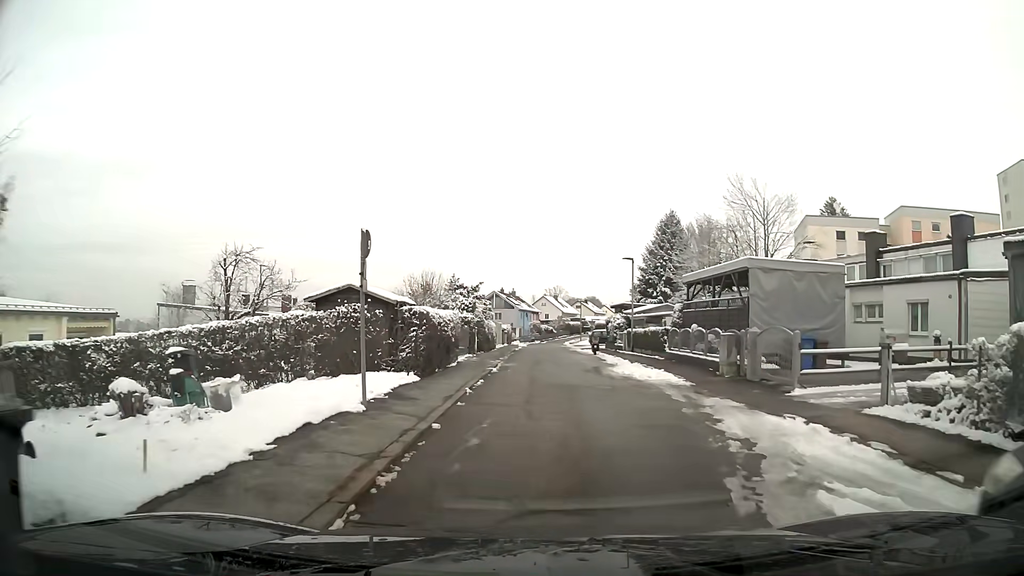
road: residential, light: Day
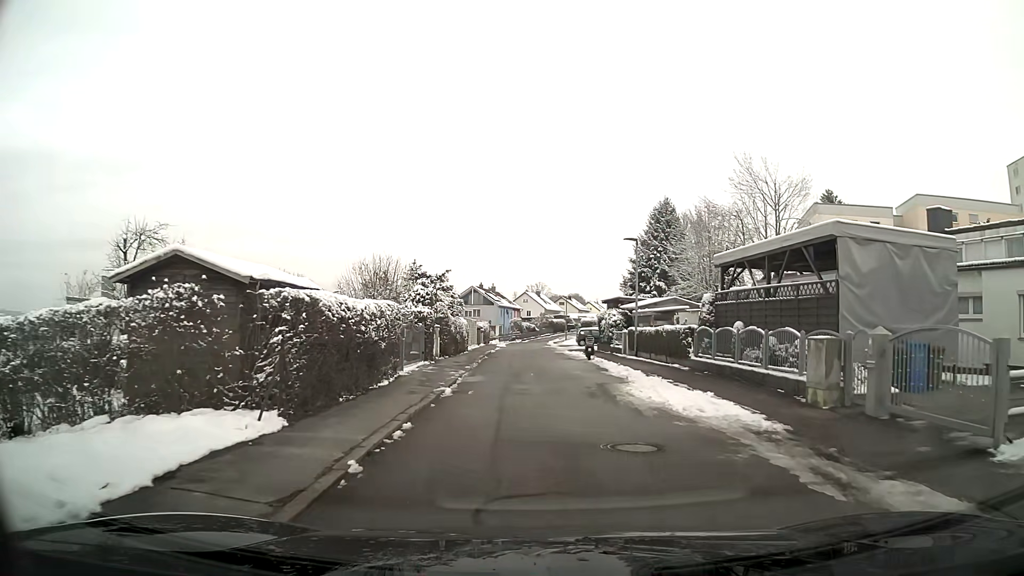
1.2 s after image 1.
(+0.1, +7.6) m; +1°
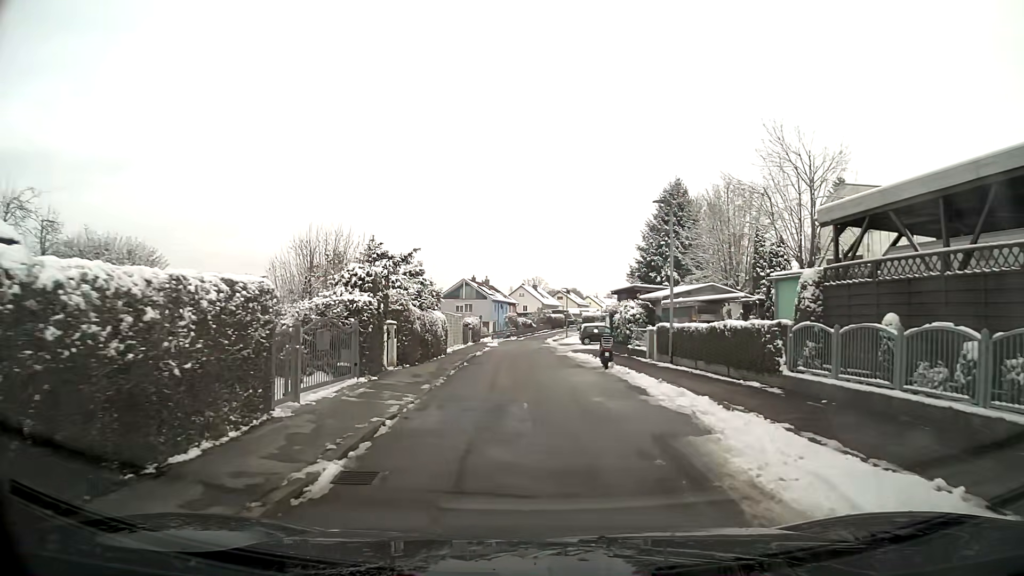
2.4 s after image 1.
(0.0, +8.2) m; 0°
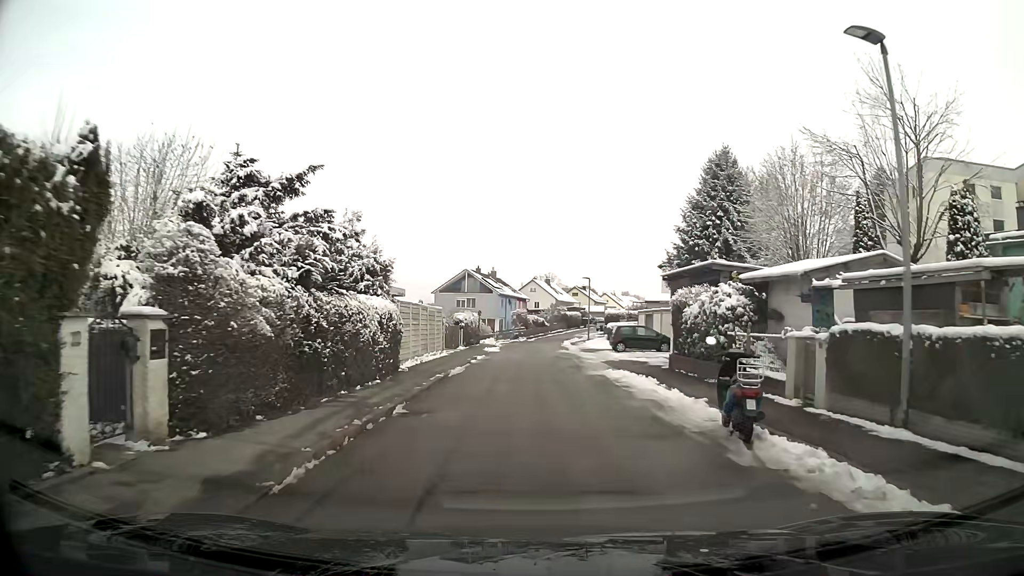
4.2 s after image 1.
(-0.1, +13.4) m; -1°
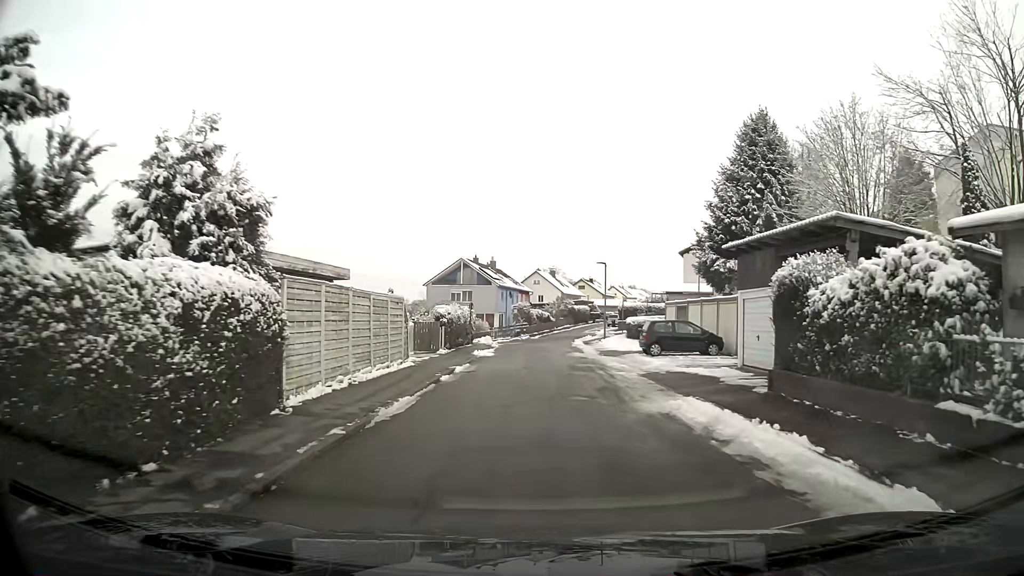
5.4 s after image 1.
(0.0, +9.2) m; +1°
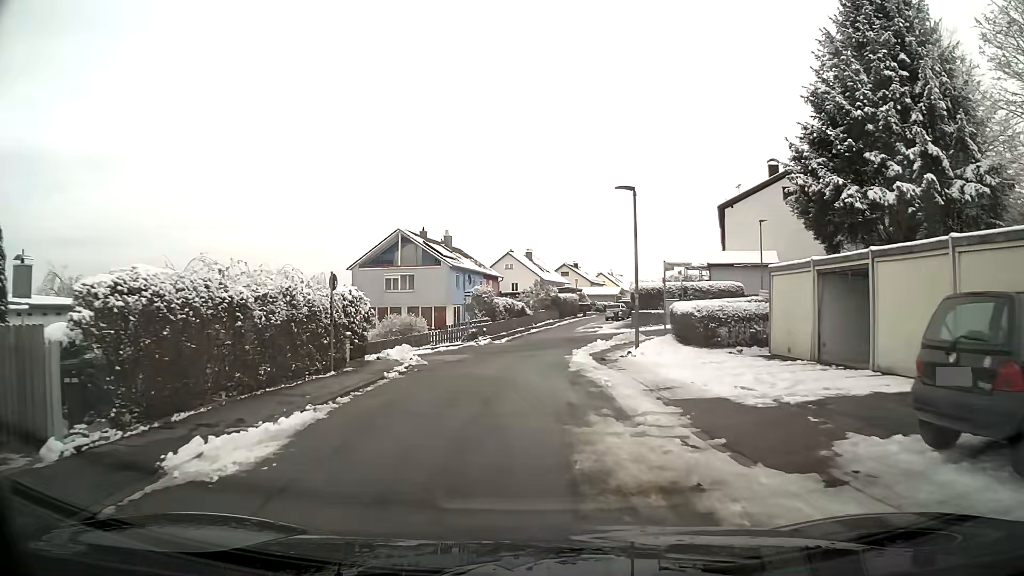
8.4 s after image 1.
(+0.5, +22.3) m; +1°
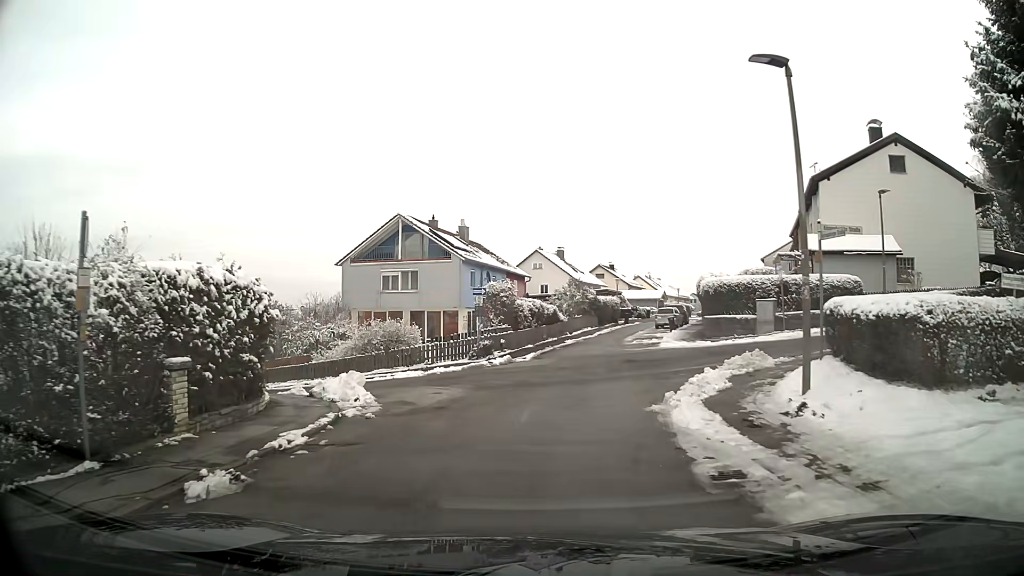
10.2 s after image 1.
(-0.2, +10.7) m; -2°
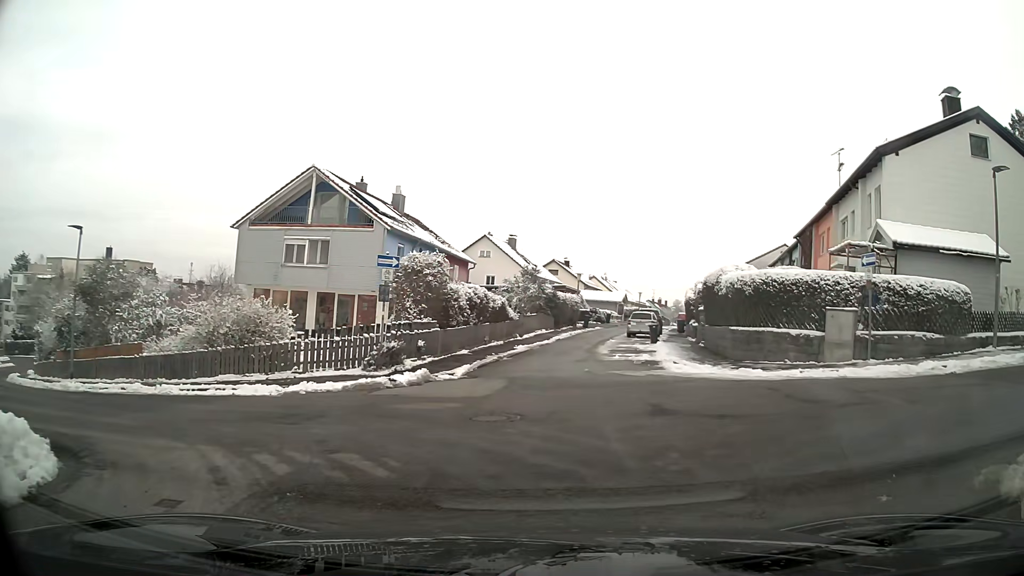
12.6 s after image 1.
(+0.1, +9.7) m; +6°
(+5, +8) (+14, +11) (+24, +13) (+34, +16) (+44, +18) (+53, +19) (+63, +20) (+73, +19) (+83, +19) (+90, +26) m
